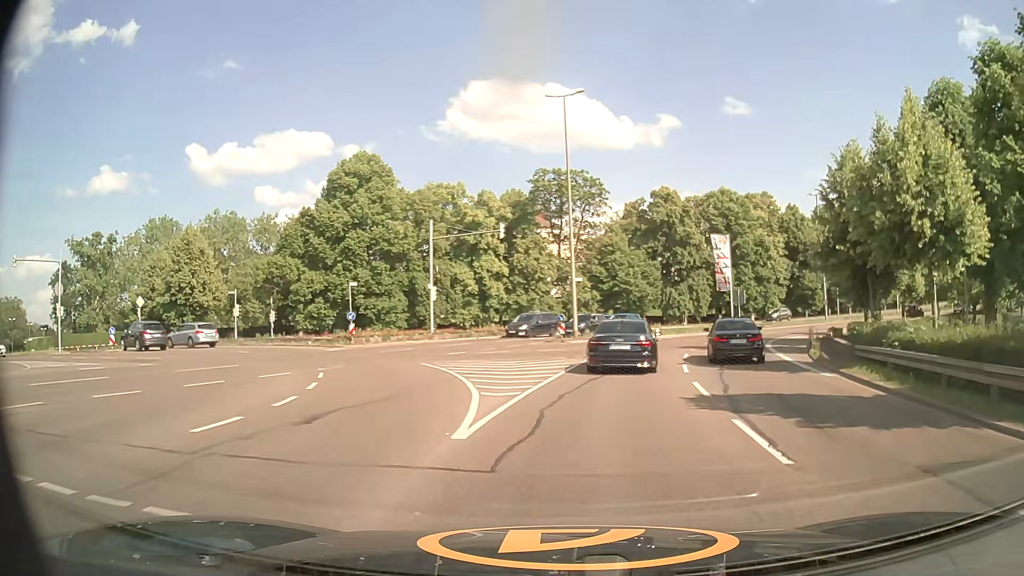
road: primary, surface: asphalt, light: Day
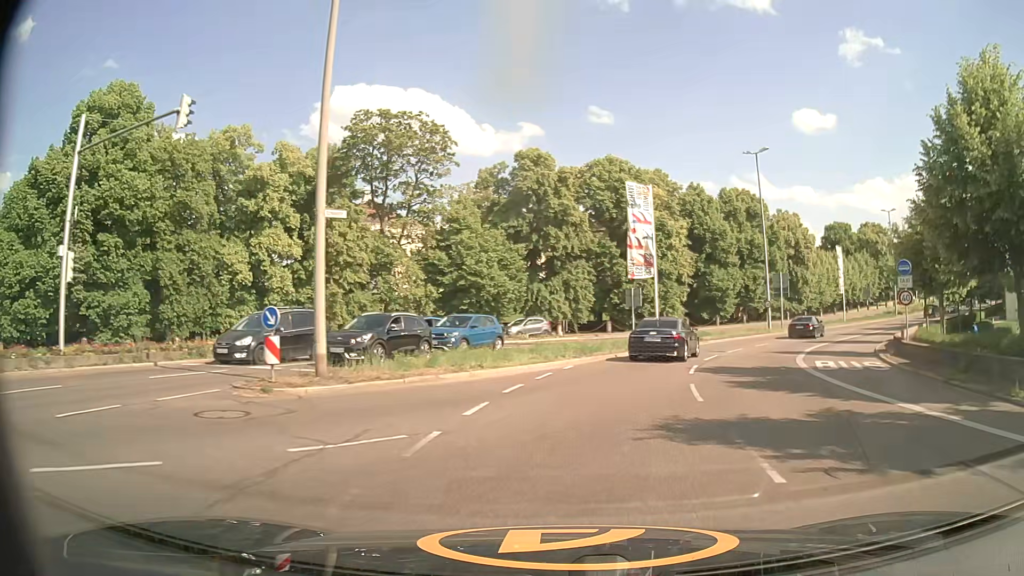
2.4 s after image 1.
(+2.7, +24.7) m; +12°
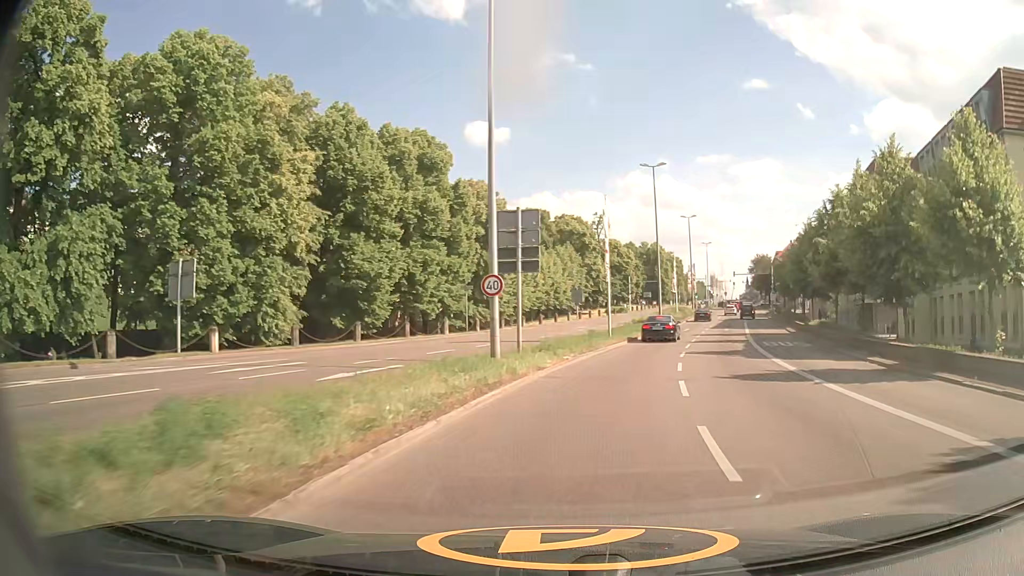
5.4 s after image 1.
(+8.9, +34.7) m; +29°
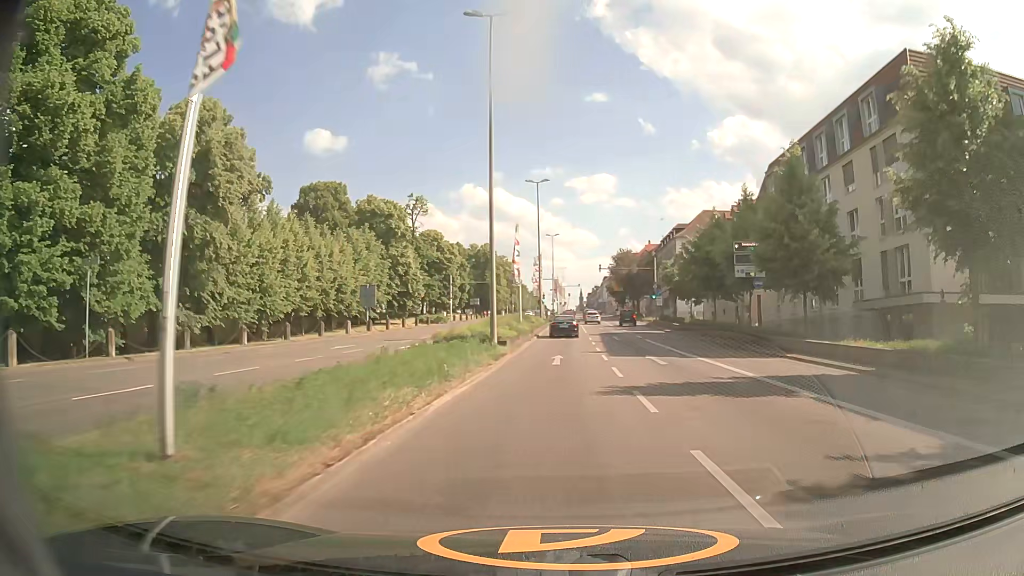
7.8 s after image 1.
(+4.8, +32.3) m; +14°
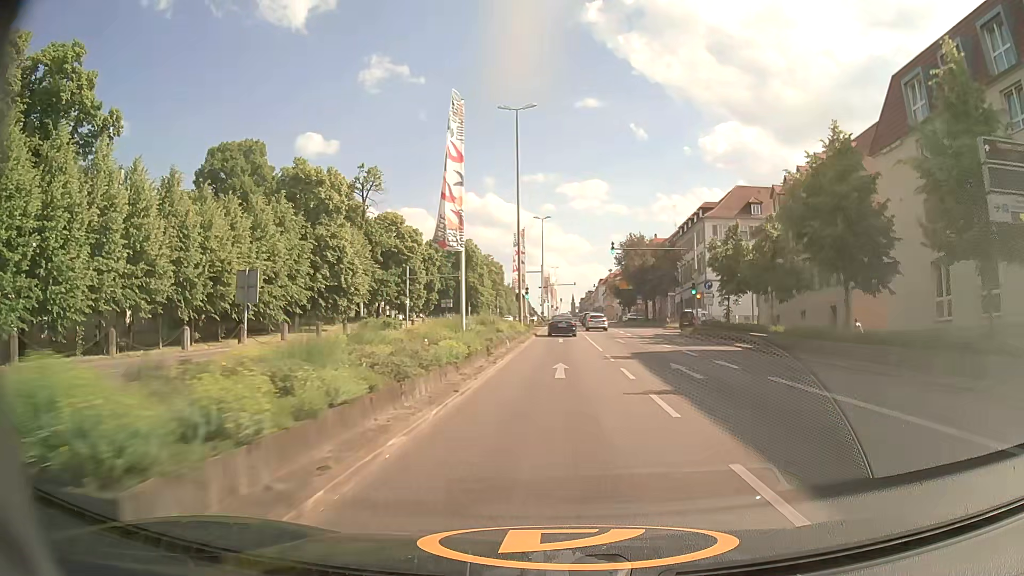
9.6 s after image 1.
(+0.4, +25.0) m; +1°
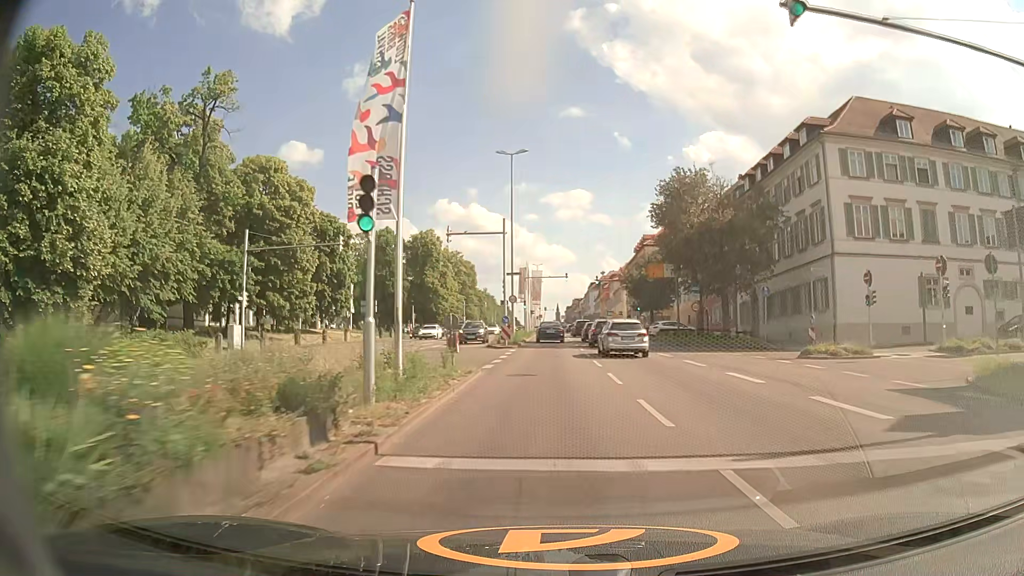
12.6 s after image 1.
(+0.2, +39.3) m; +1°
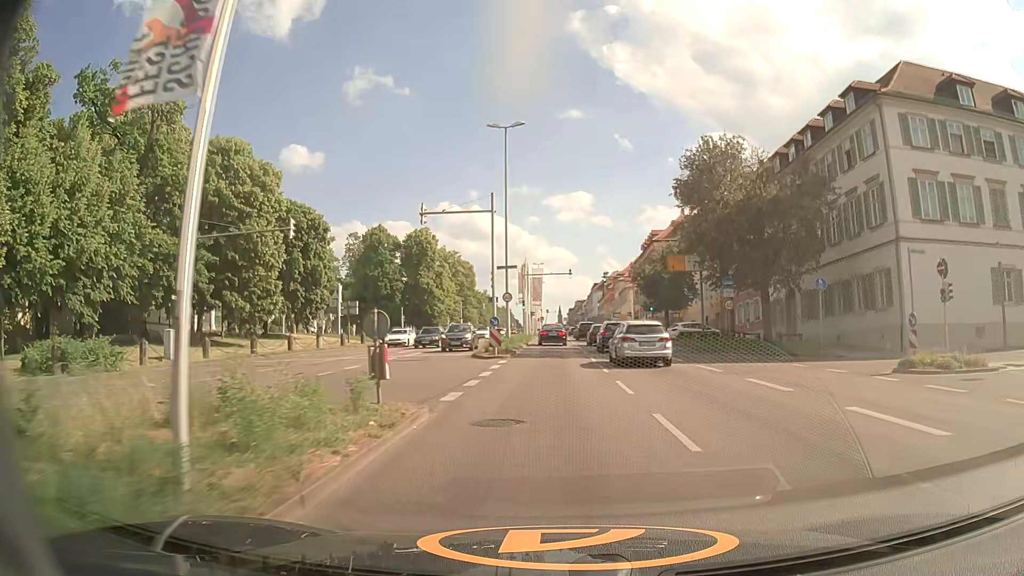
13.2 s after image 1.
(0.0, +7.8) m; 0°
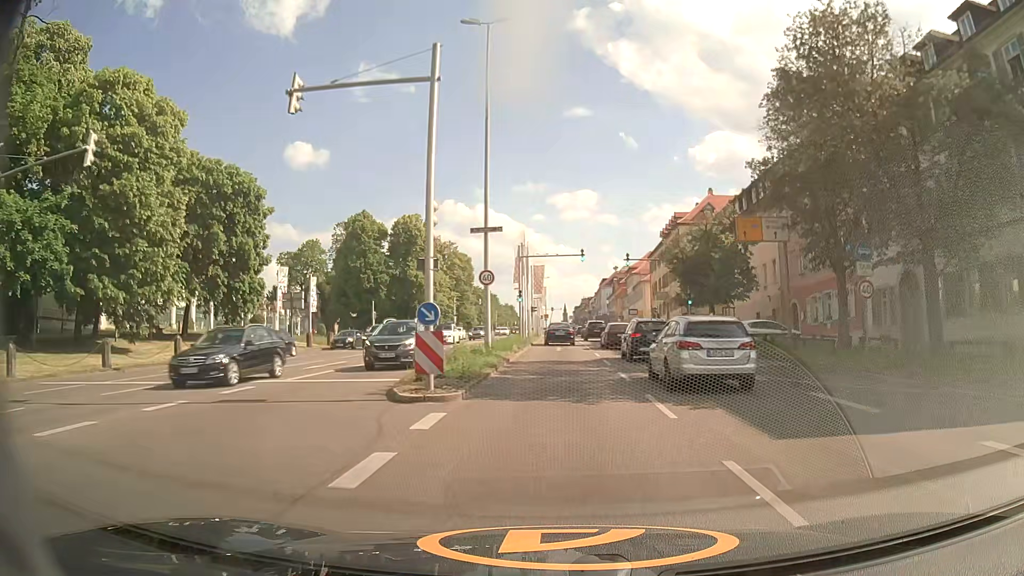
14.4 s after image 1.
(-0.1, +15.6) m; -1°
(0, +10) (0, +20) (0, +30) (0, +40) (0, +50) (+1, +60) (+1, +70) (+1, +80) (+1, +90) (+1, +100) m
